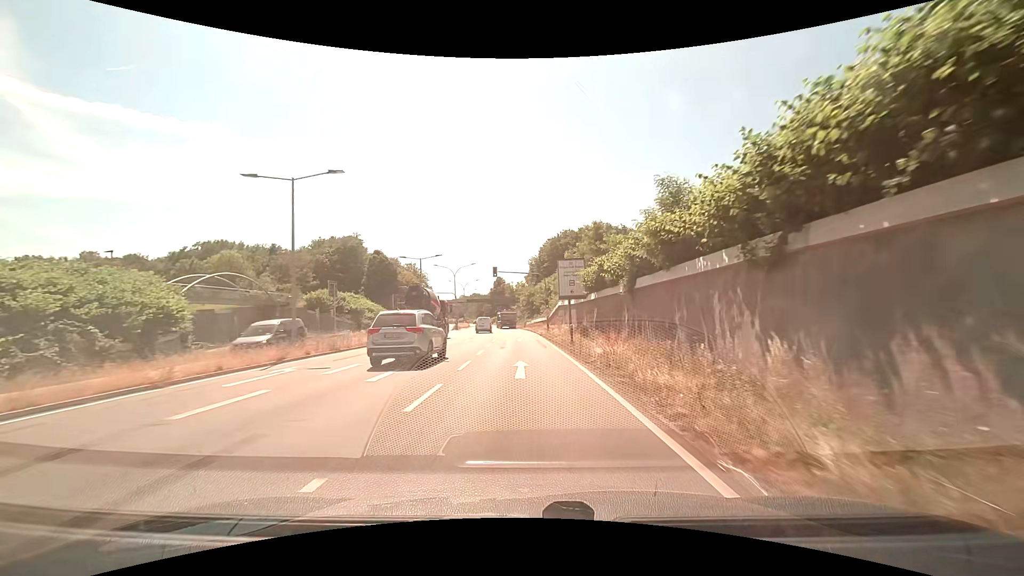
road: primary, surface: asphalt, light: Day
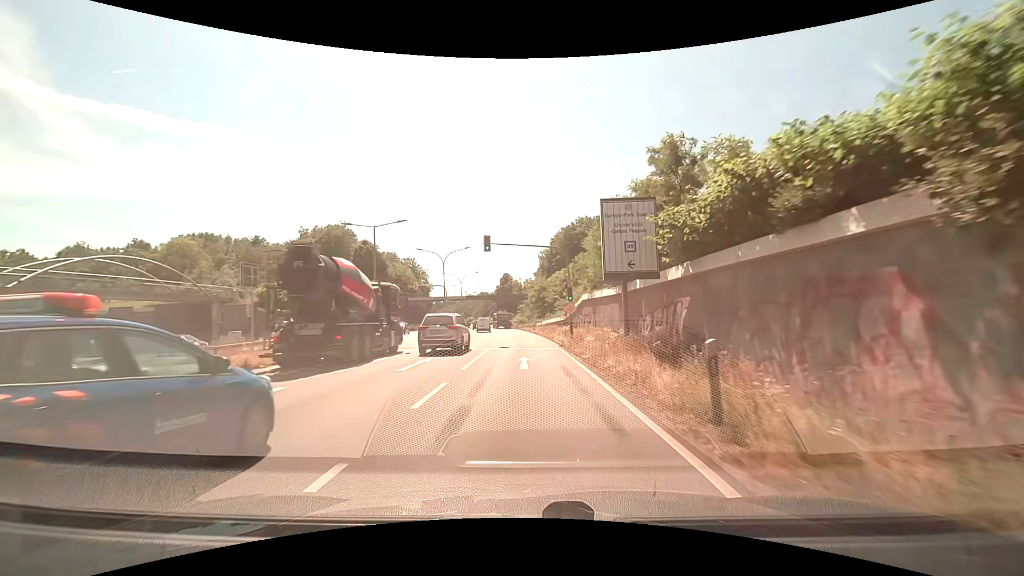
(-0.2, +17.6) m; -1°
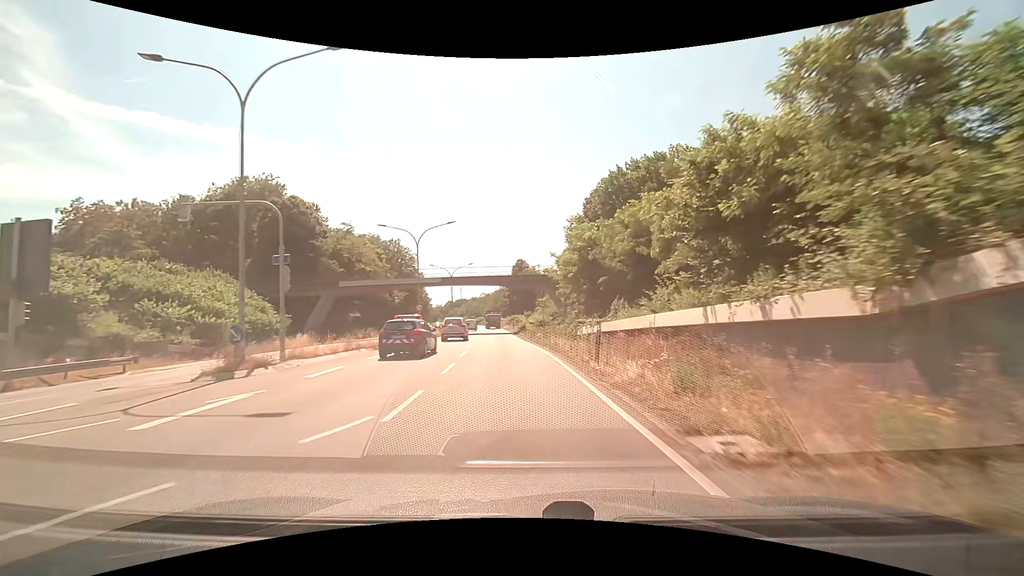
(-0.9, +44.6) m; -2°
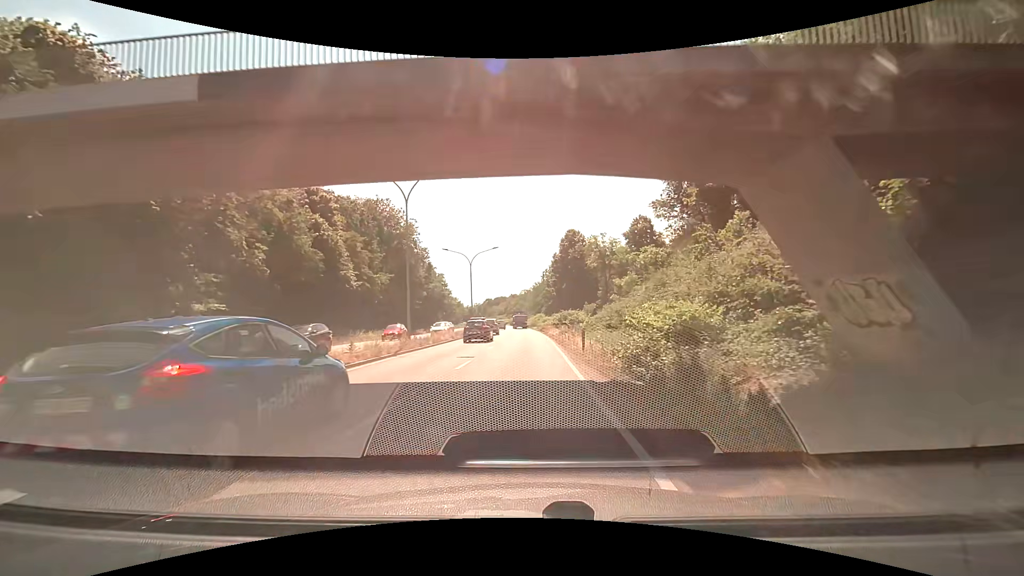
(-2.5, +46.9) m; -5°
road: trunk
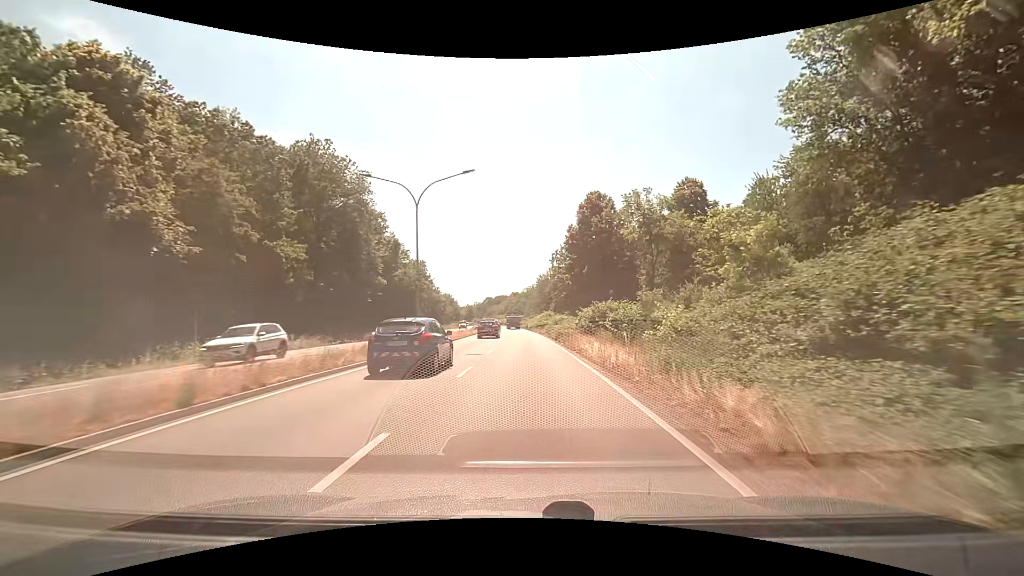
(-0.1, +29.5) m; 0°
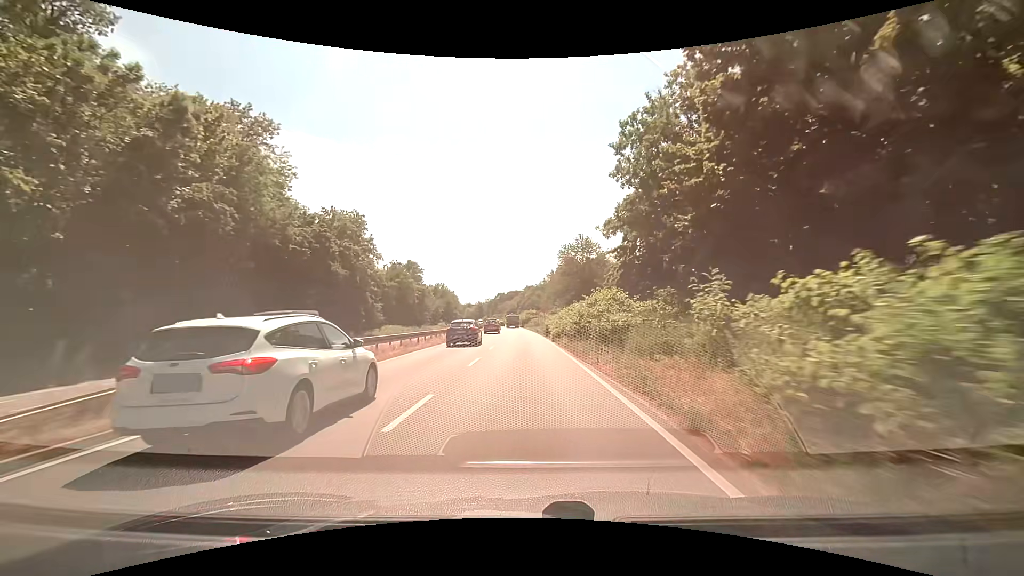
(-0.4, +51.2) m; -2°
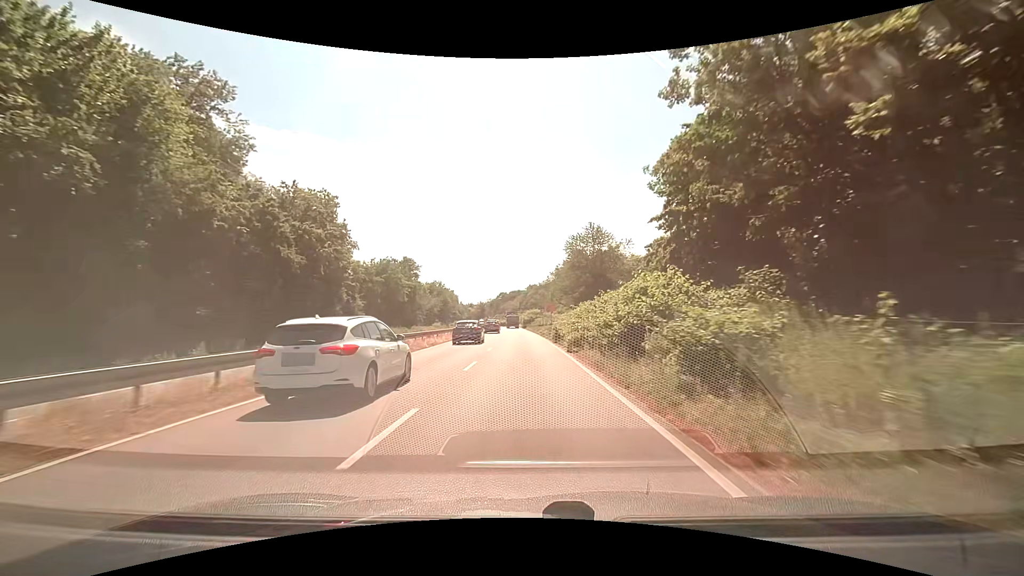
(-0.1, +10.5) m; -1°
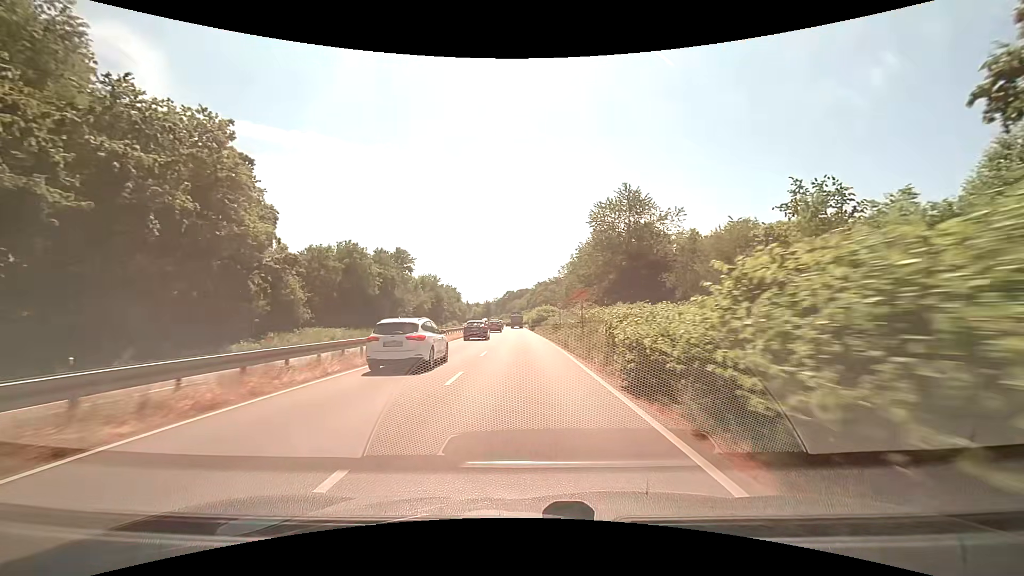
(0.0, +21.3) m; 0°
(0, +10) (0, +20) (0, +30) (-1, +40) (-1, +50) (-1, +60) (-2, +70) (-2, +80) (-3, +90) (-3, +100) m
